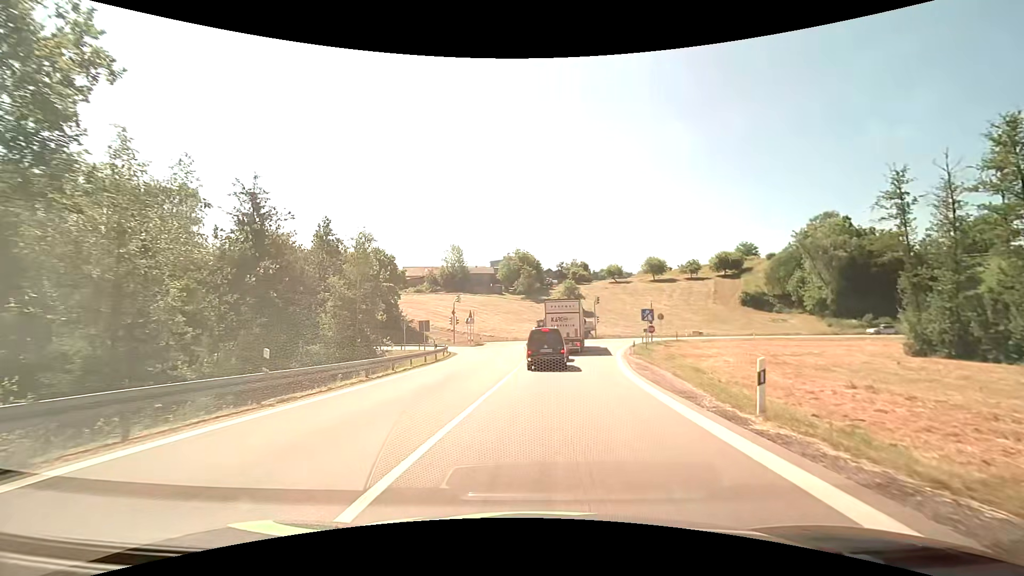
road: motorway_link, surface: asphalt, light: Day
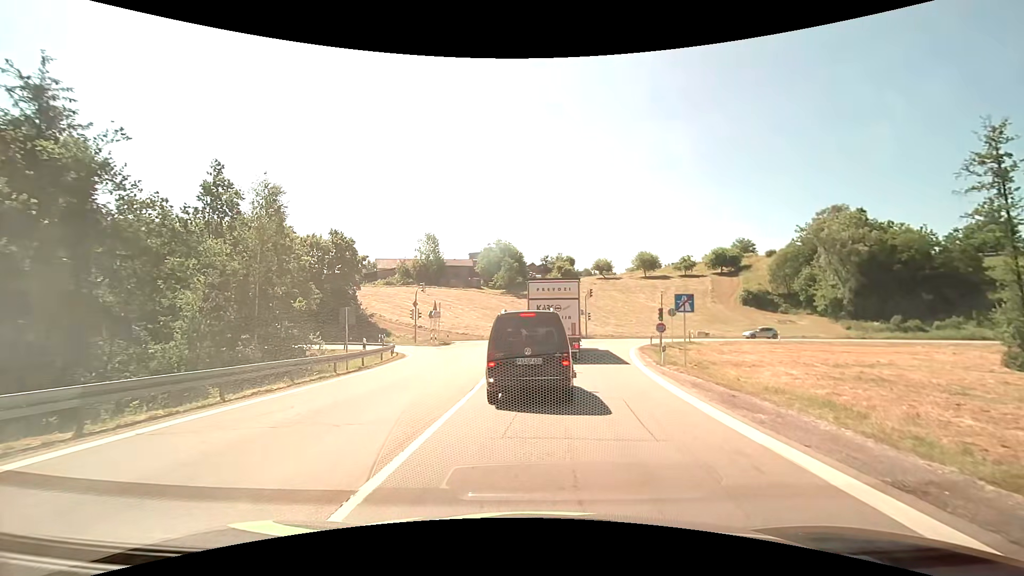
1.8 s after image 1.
(+0.3, +11.5) m; +2°
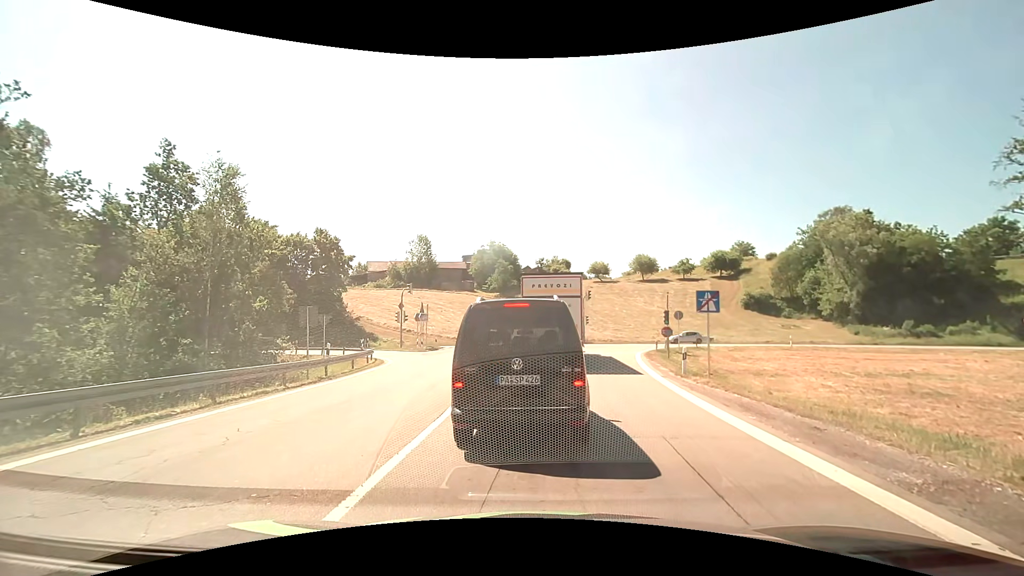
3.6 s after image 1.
(0.0, +3.3) m; 0°
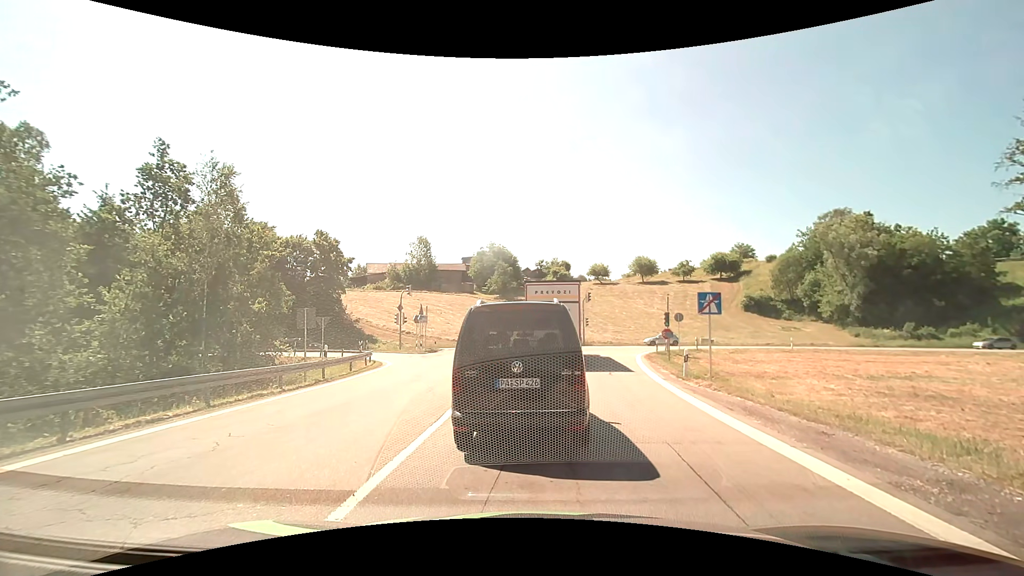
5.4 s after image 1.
(0.0, +0.2) m; 0°
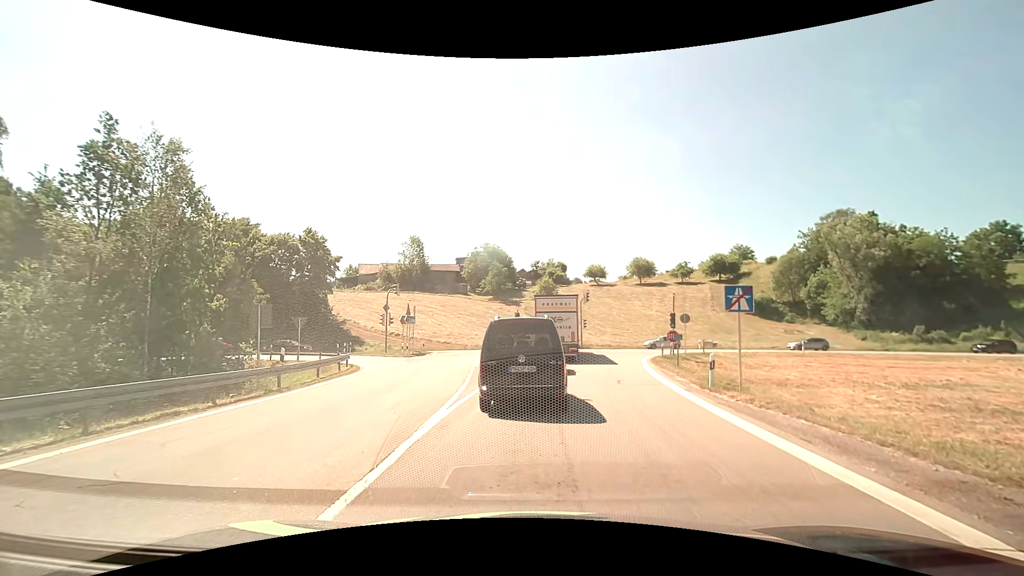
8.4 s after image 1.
(0.0, +3.2) m; +2°
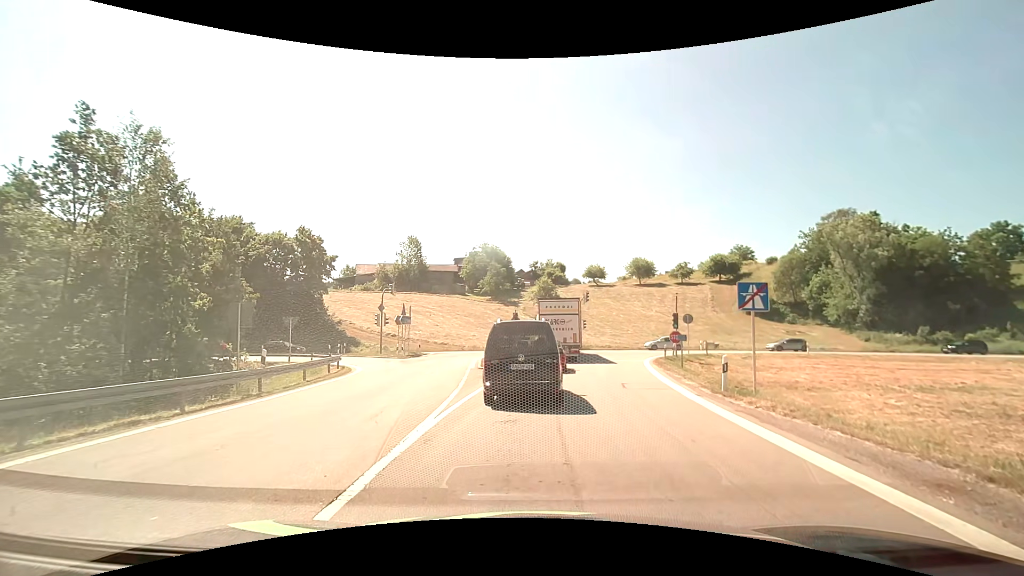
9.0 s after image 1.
(0.0, +1.1) m; -1°
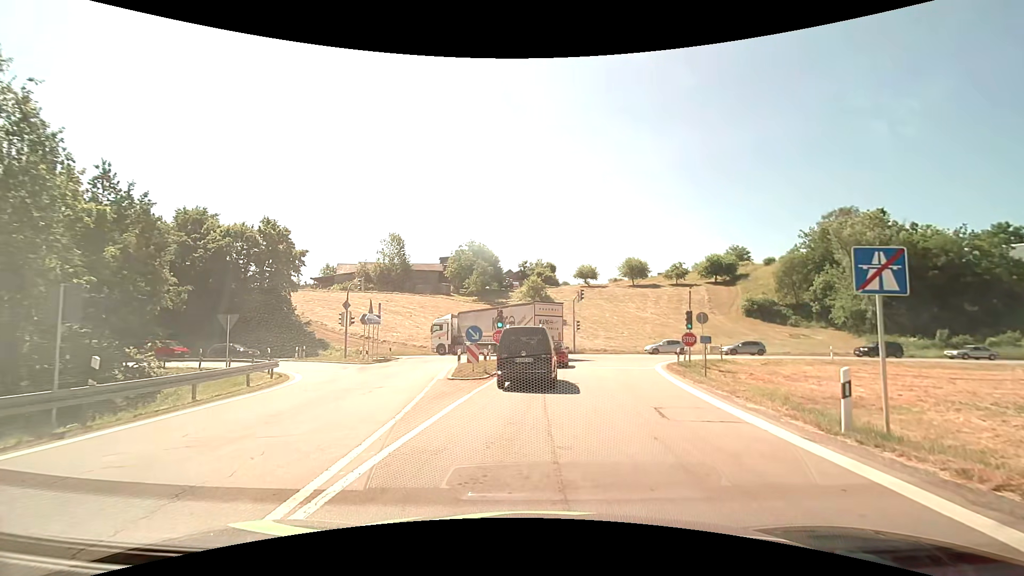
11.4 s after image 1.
(+0.1, +5.8) m; +1°
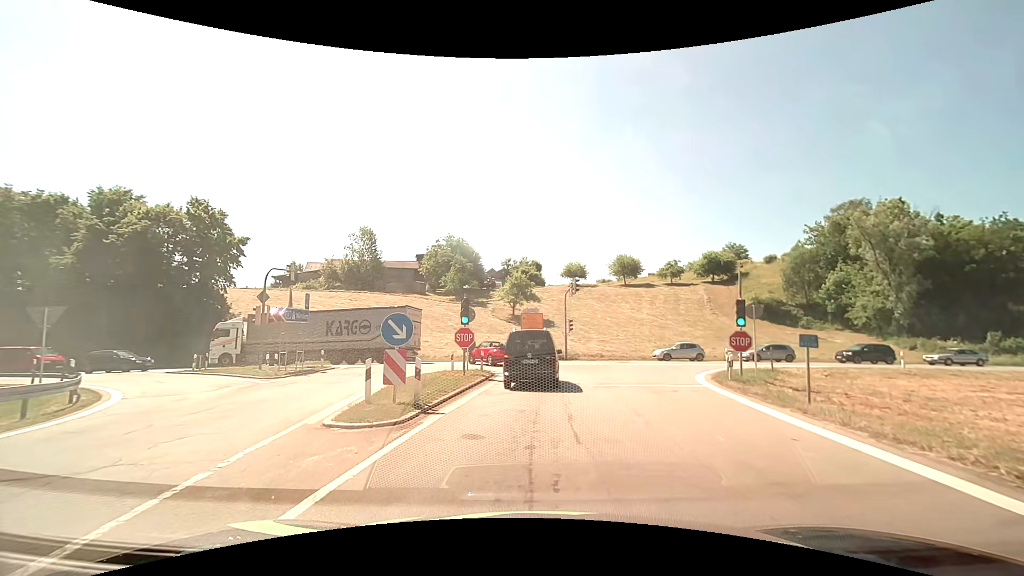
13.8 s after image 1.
(+0.2, +10.0) m; +2°
